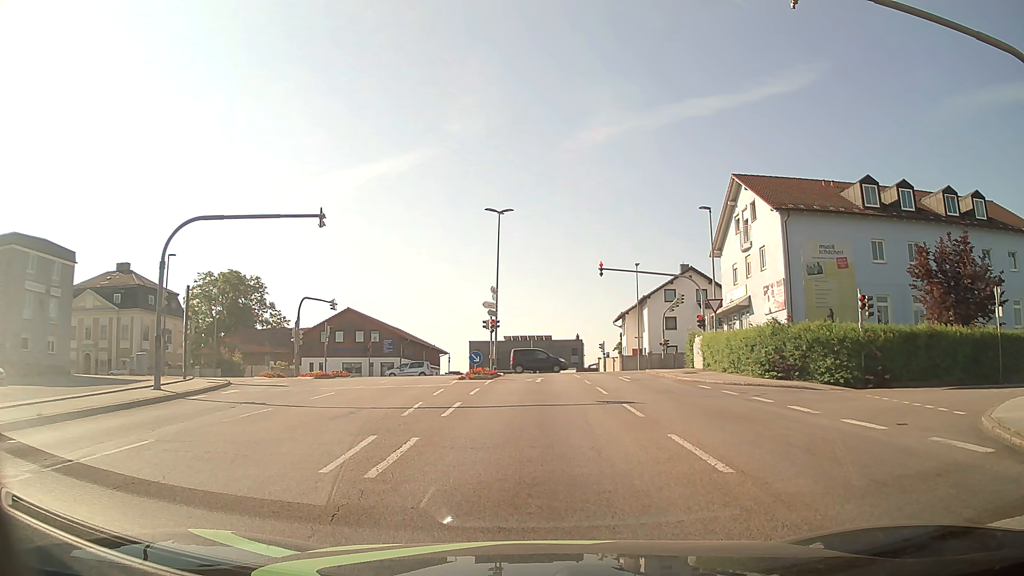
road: tertiary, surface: asphalt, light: Day
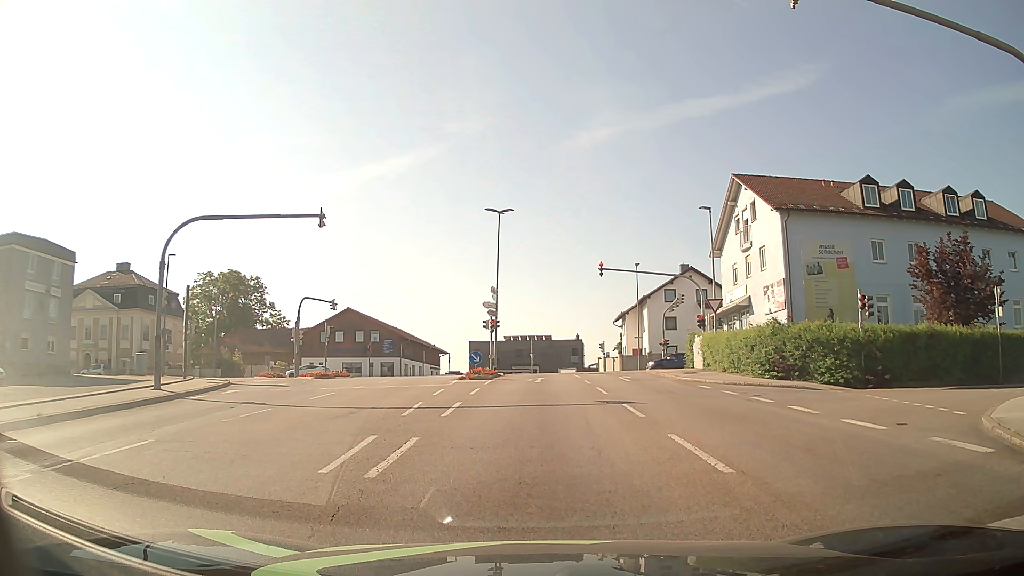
(0.0, 0.0) m; 0°
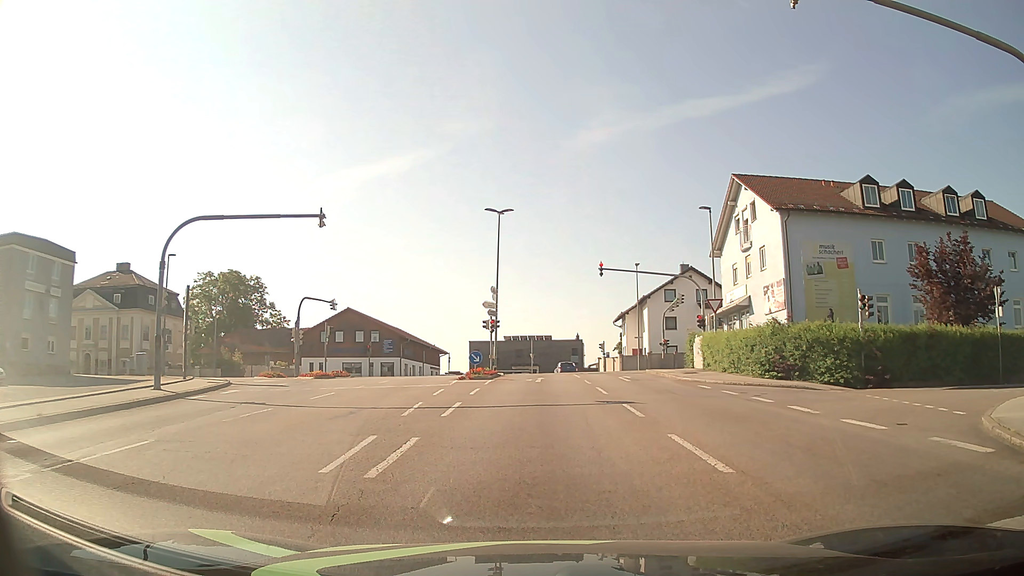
(0.0, 0.0) m; 0°
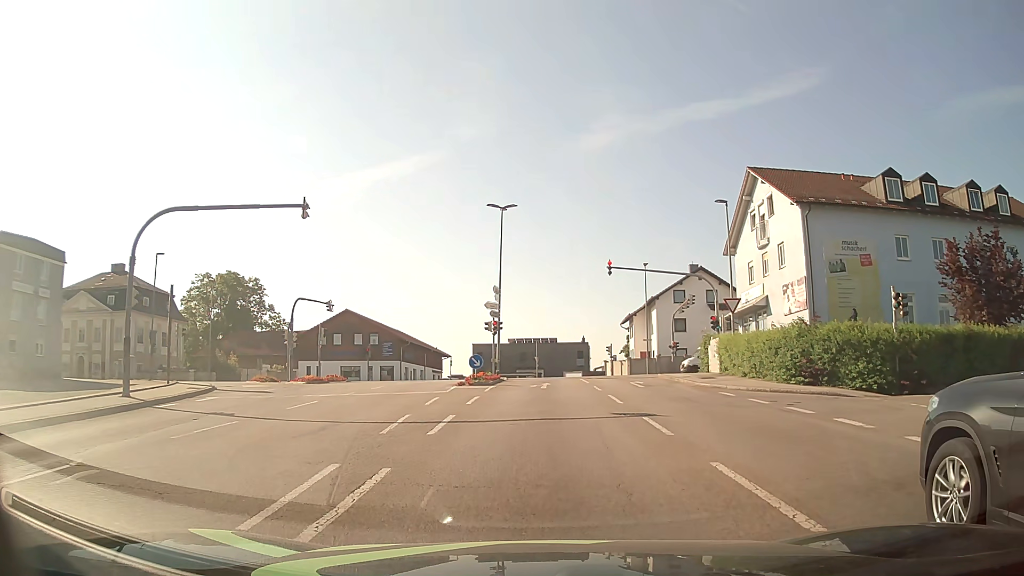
(0.0, +2.5) m; 0°
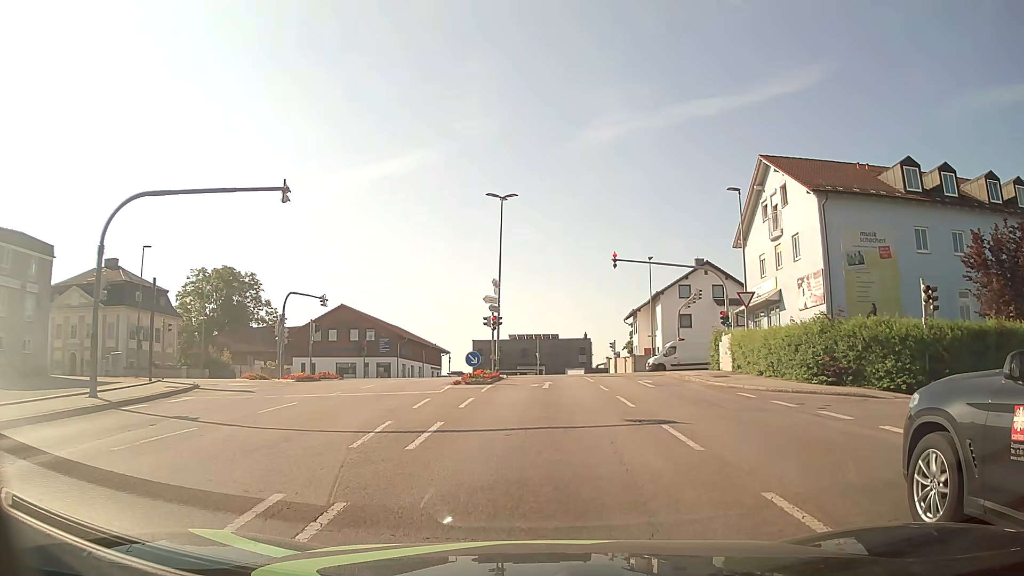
(0.0, +2.0) m; 0°
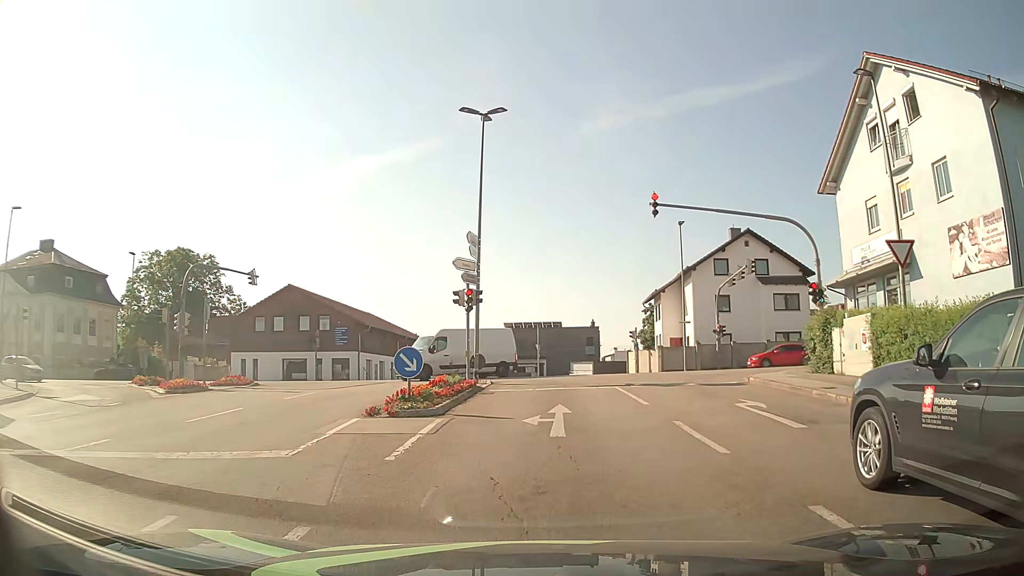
(-0.1, +13.3) m; 0°
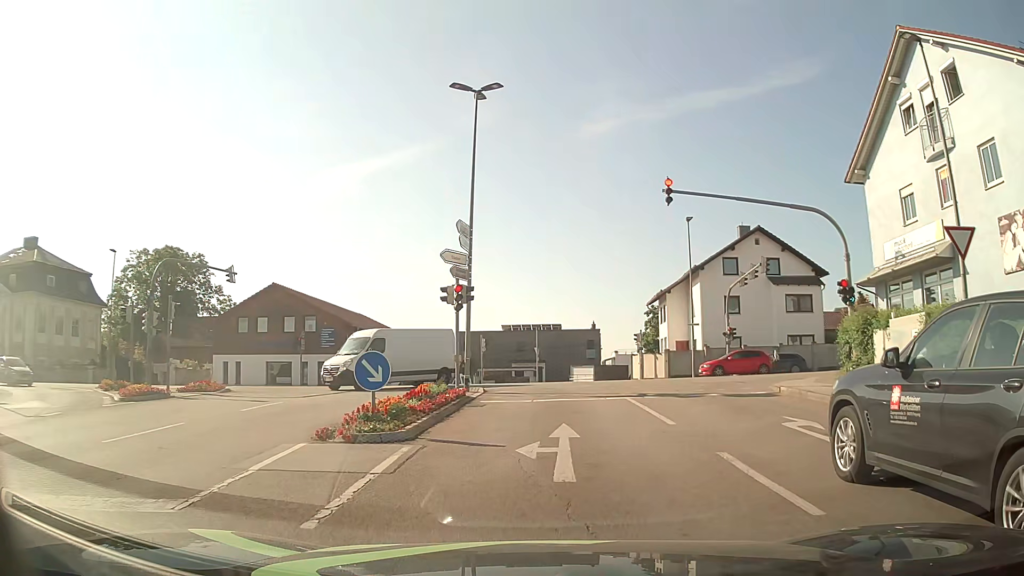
(0.0, +2.8) m; 0°
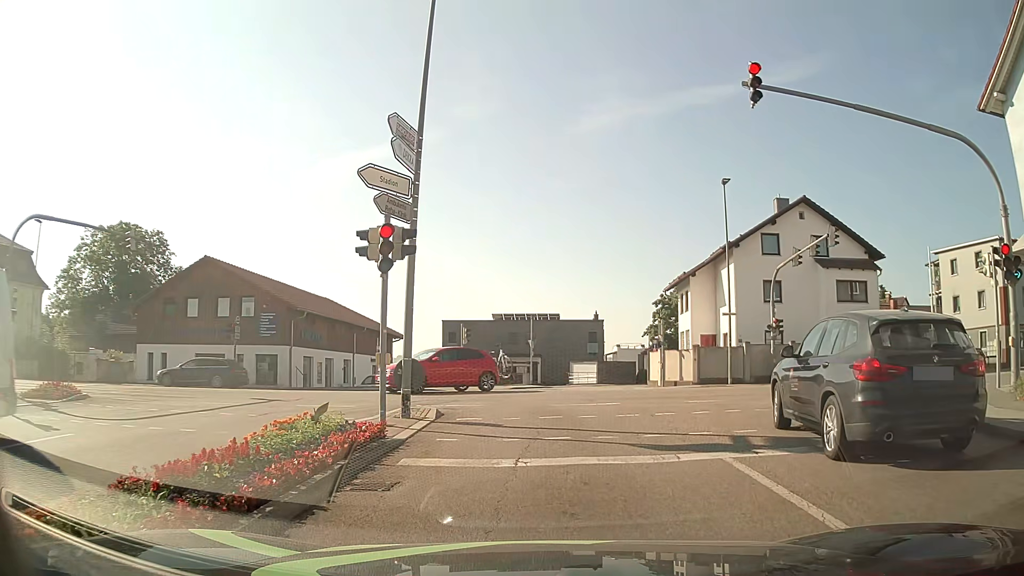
(+0.1, +9.2) m; +1°
